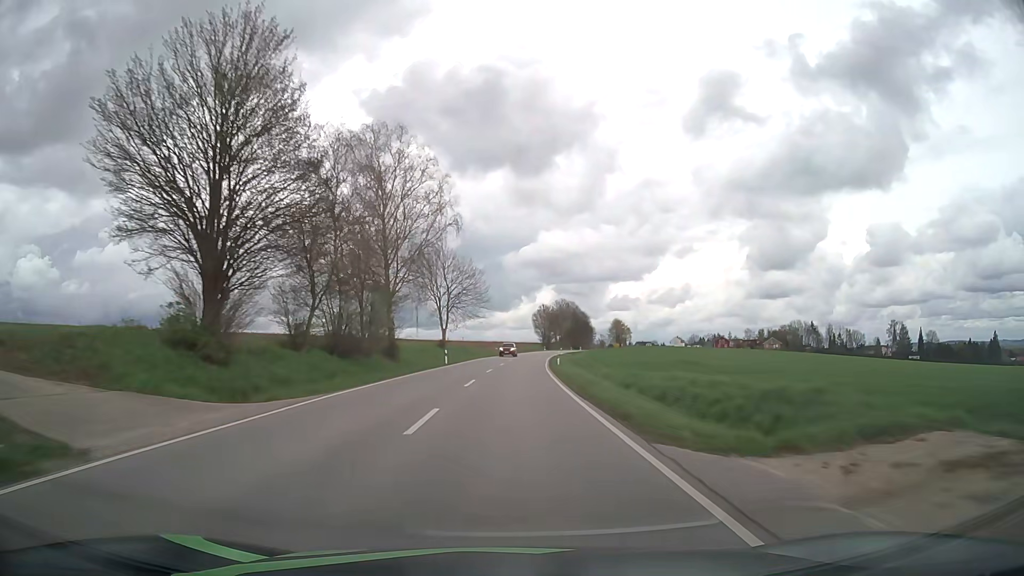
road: secondary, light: Day
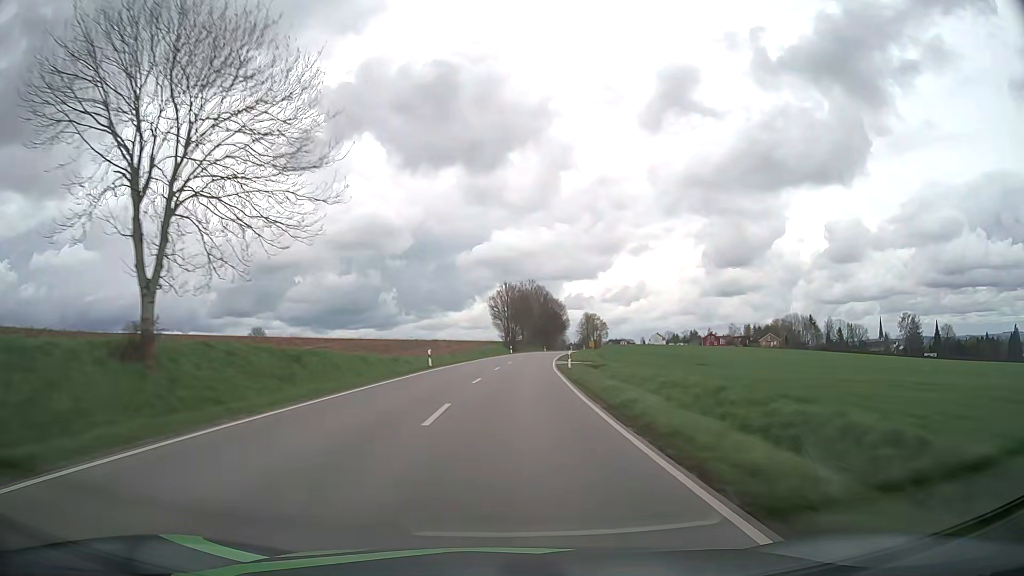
(+1.6, +58.8) m; +4°
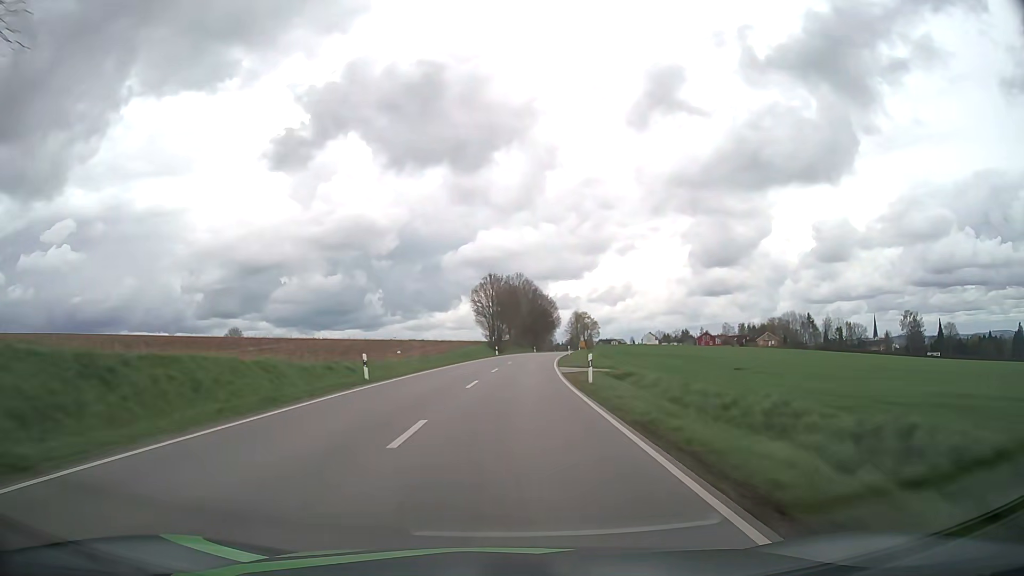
(+0.2, +14.6) m; +1°
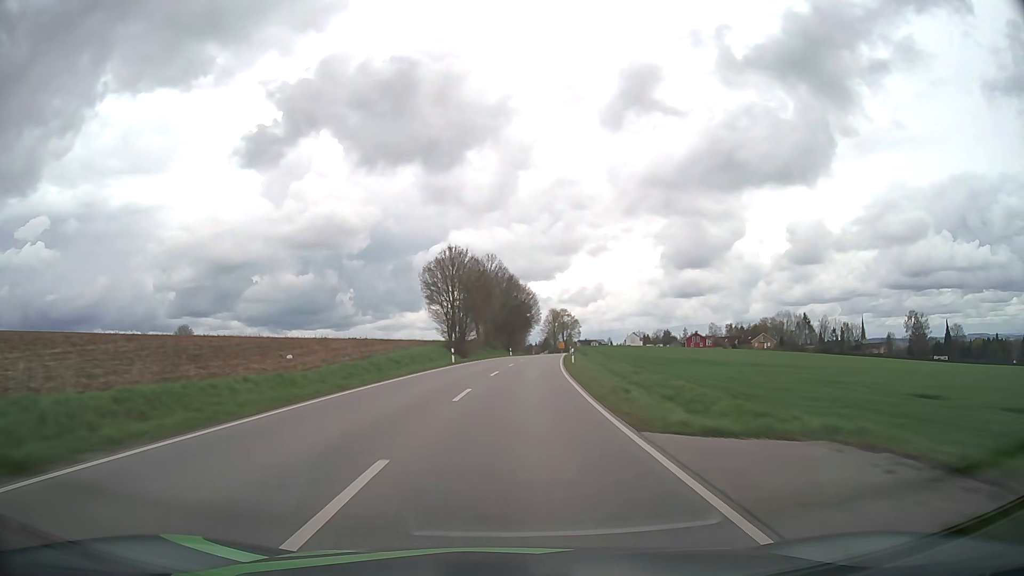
(+0.6, +28.9) m; +2°
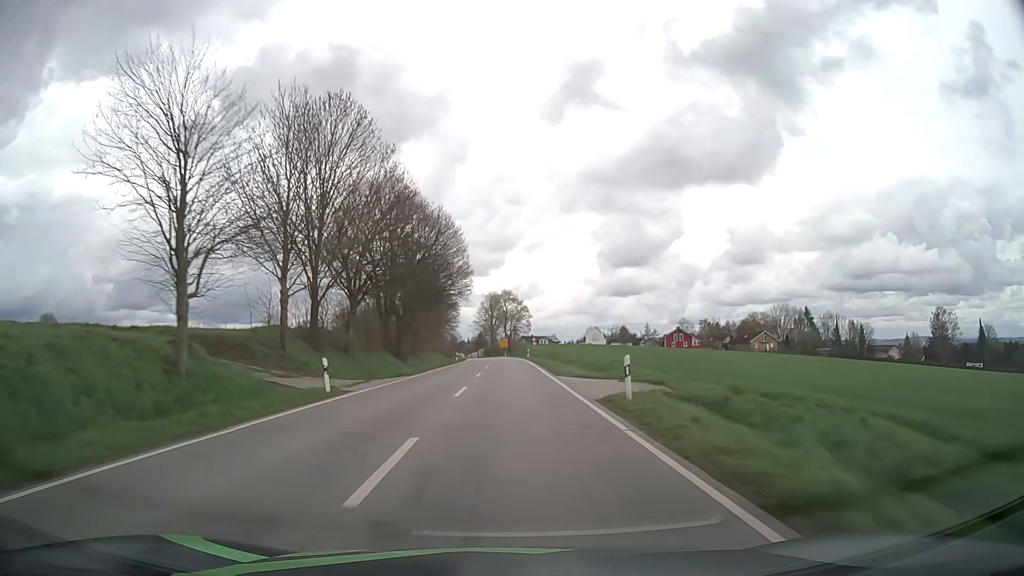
(+3.9, +69.6) m; +6°
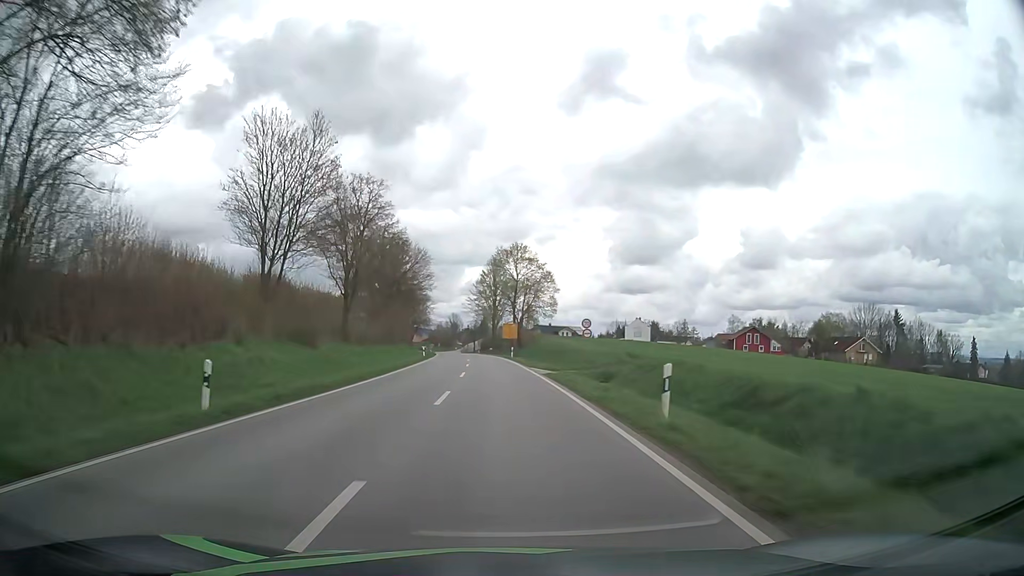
(-0.1, +63.0) m; -1°
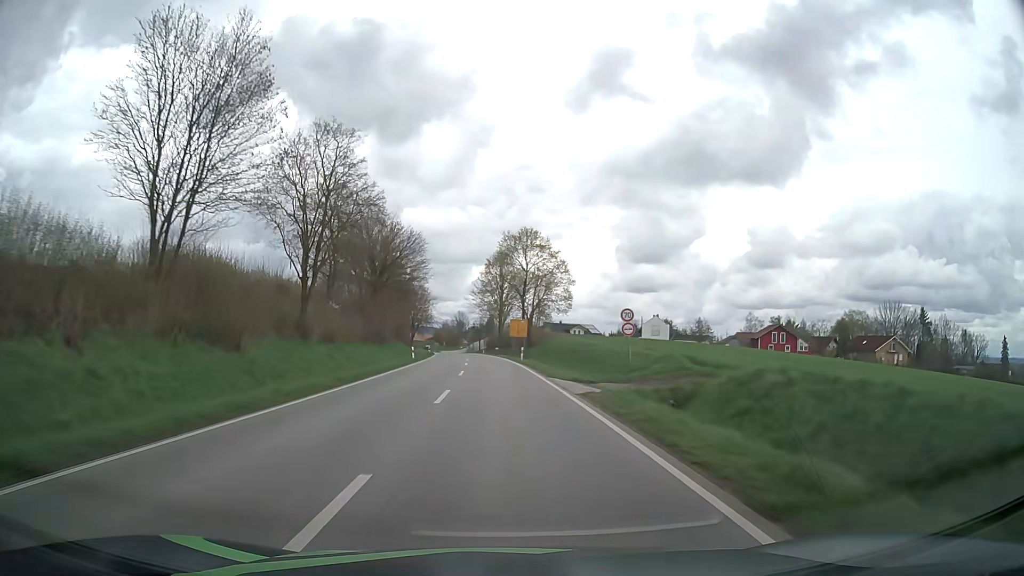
(-0.1, +11.6) m; -1°
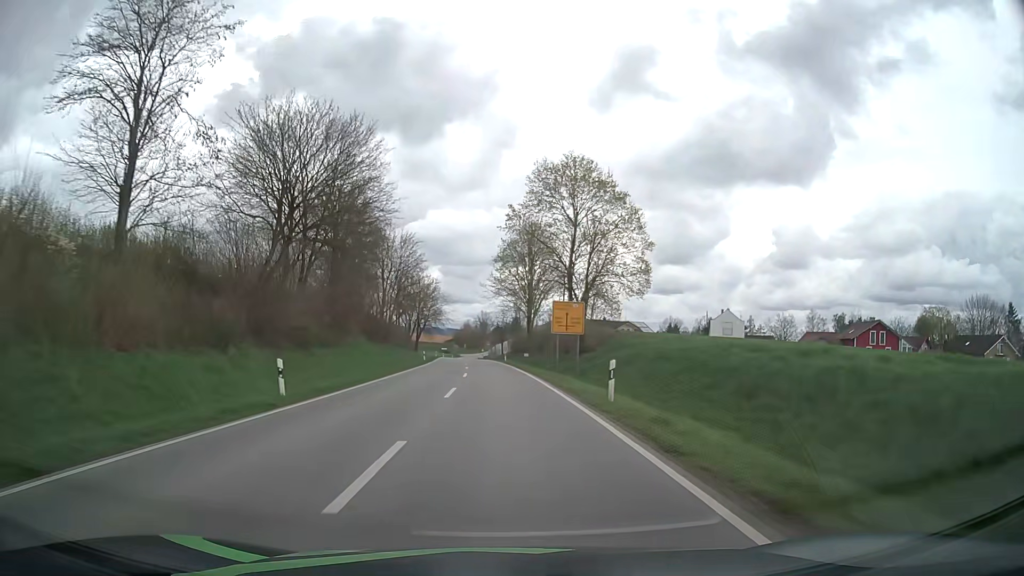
(-0.5, +33.5) m; -2°
(0, +10) (0, +20) (-1, +30) (-1, +40) (-1, +50) (-2, +60) (-3, +70) (-4, +80) (-4, +90) (-5, +100) m
